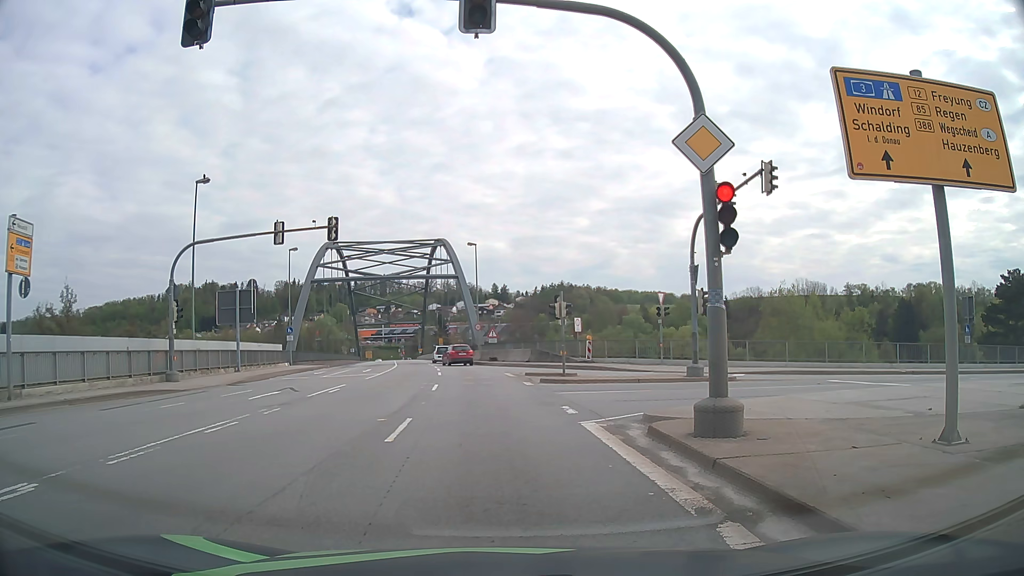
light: Day
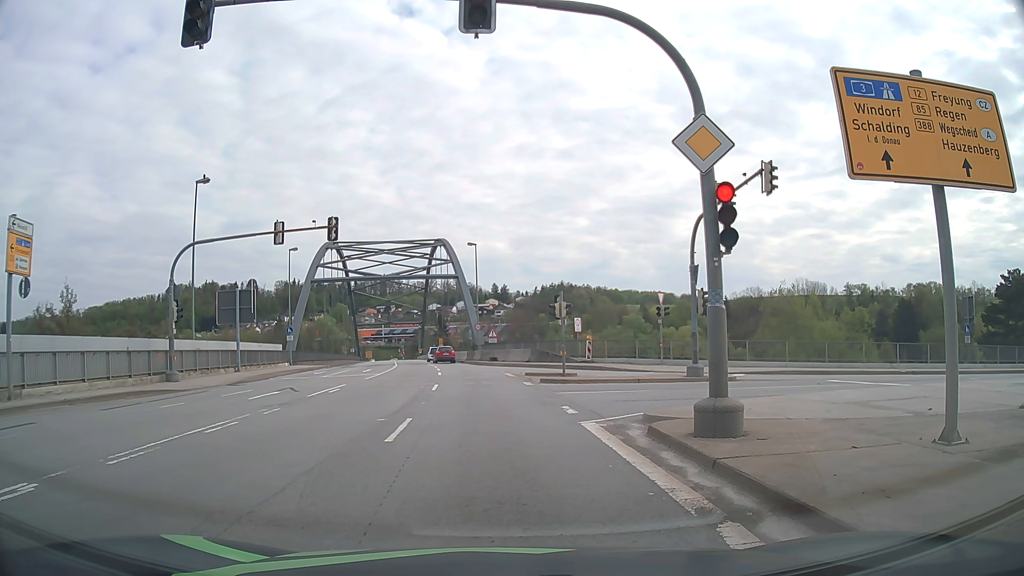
(0.0, 0.0) m; 0°
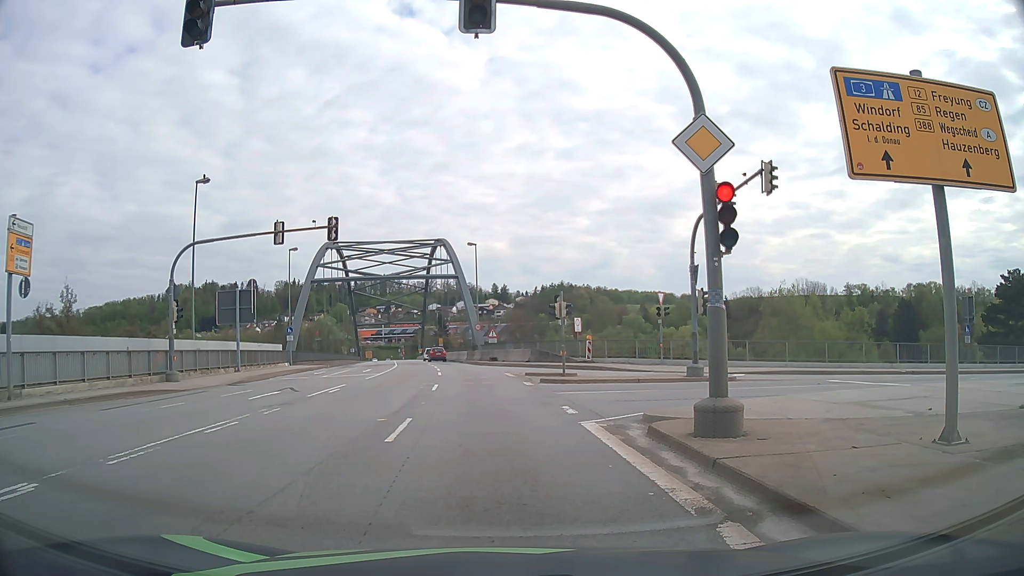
(0.0, 0.0) m; 0°
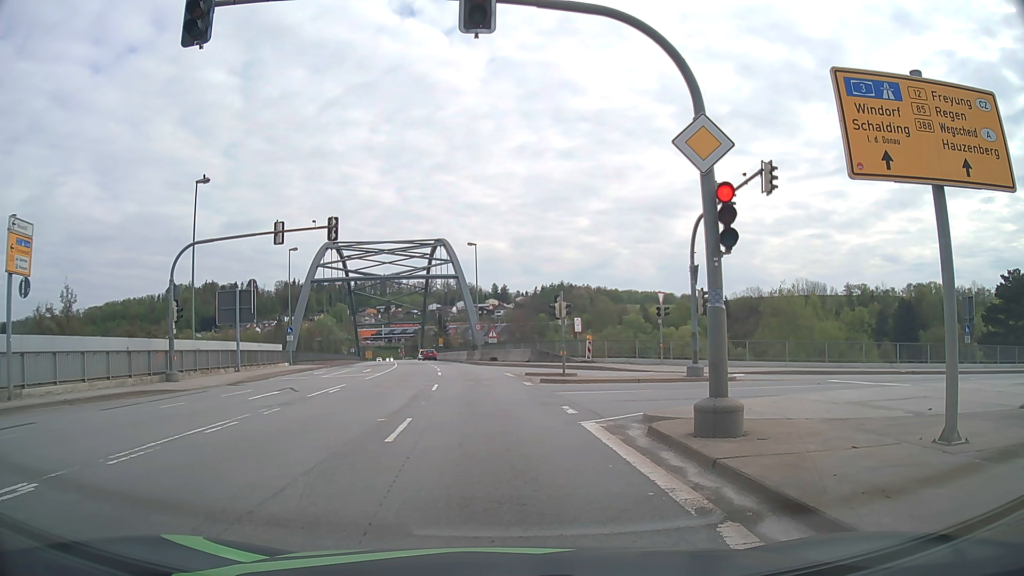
(0.0, 0.0) m; 0°
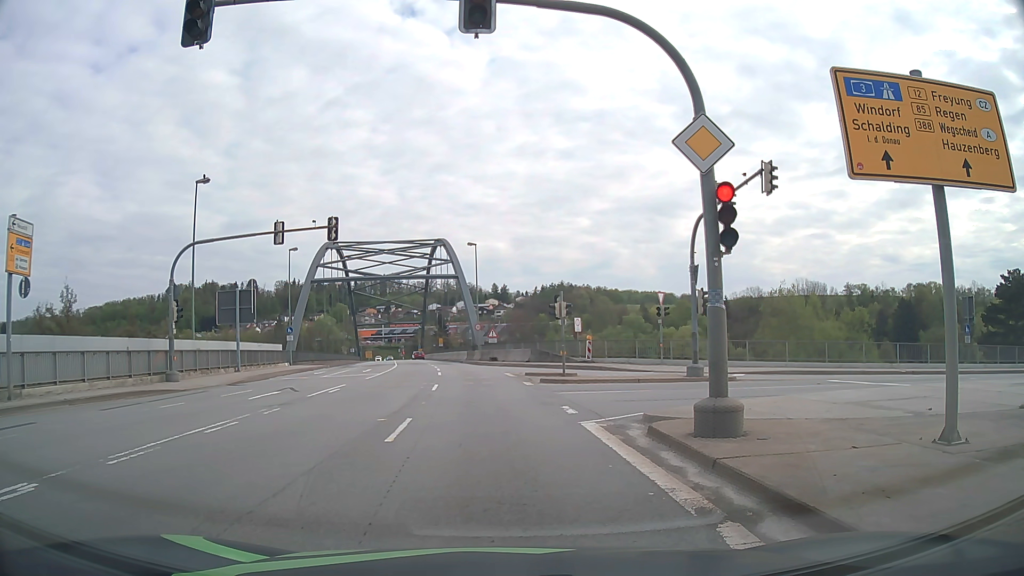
(0.0, 0.0) m; 0°
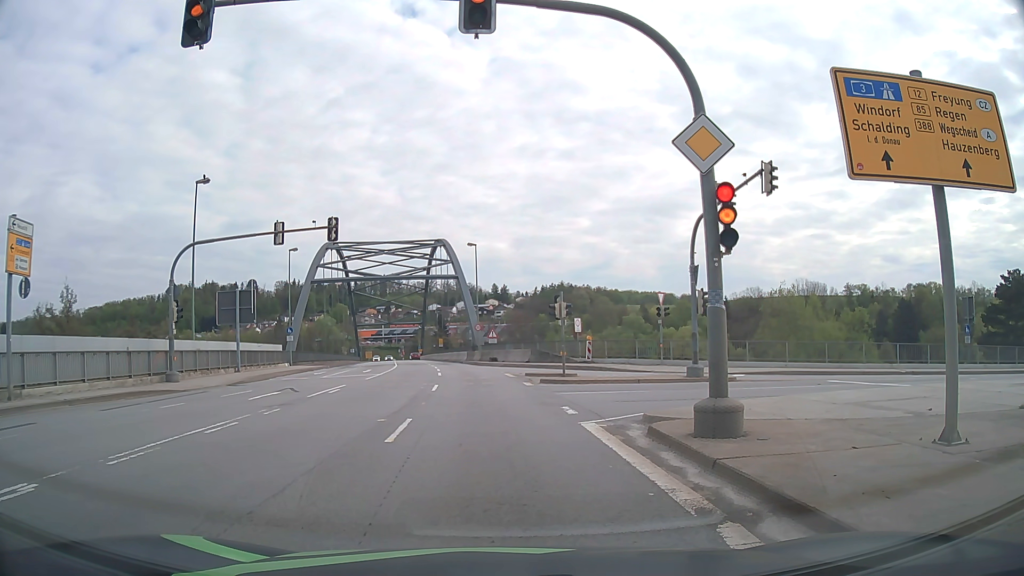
(0.0, 0.0) m; 0°
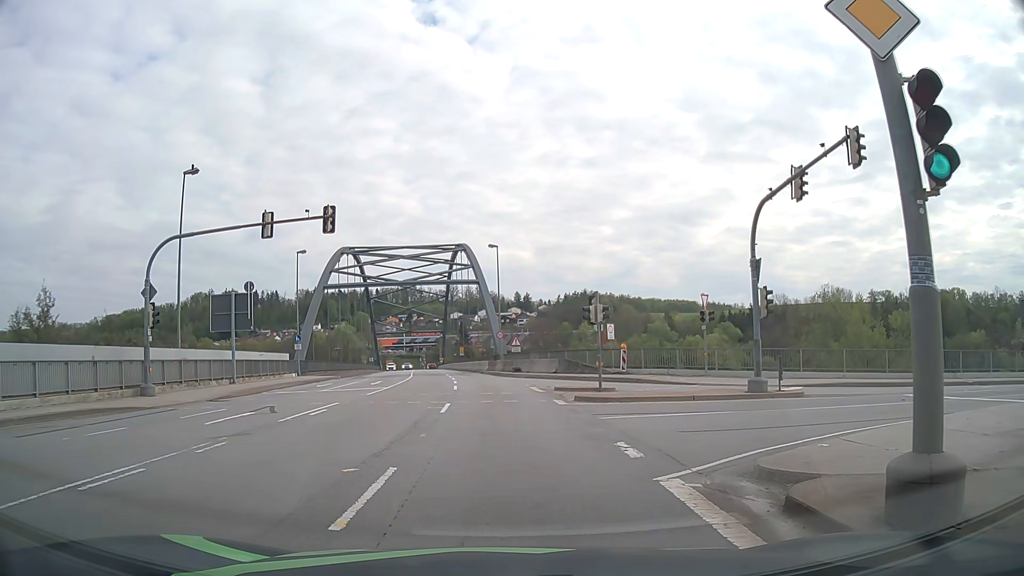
(-0.1, +4.4) m; -2°
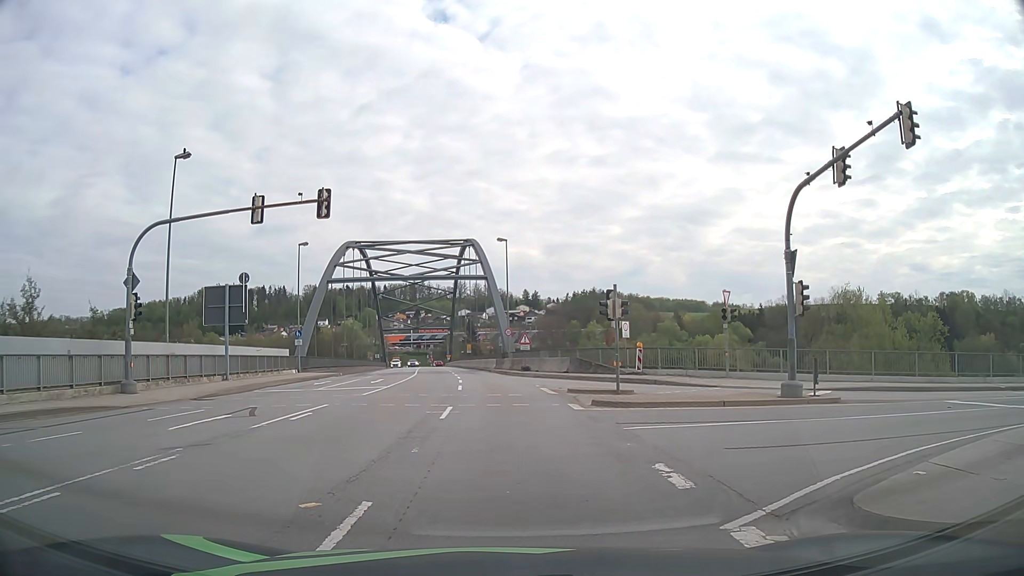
(0.0, +2.1) m; 0°
(0, +10) (0, +20) (-1, +30) (-2, +40) (-3, +50) (-4, +60) (-5, +70) (-7, +80) (-8, +90) (-9, +99) m
